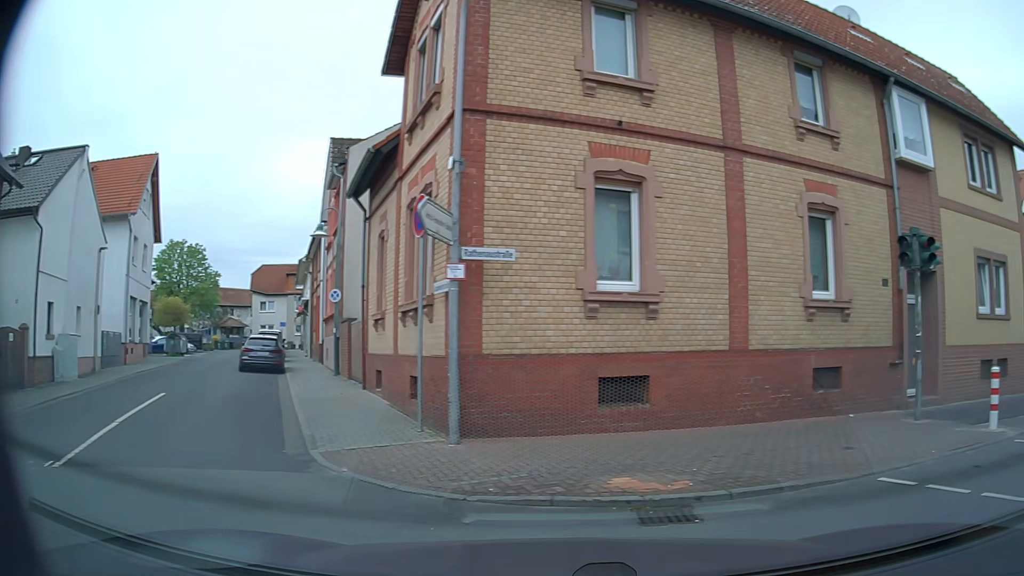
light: Day
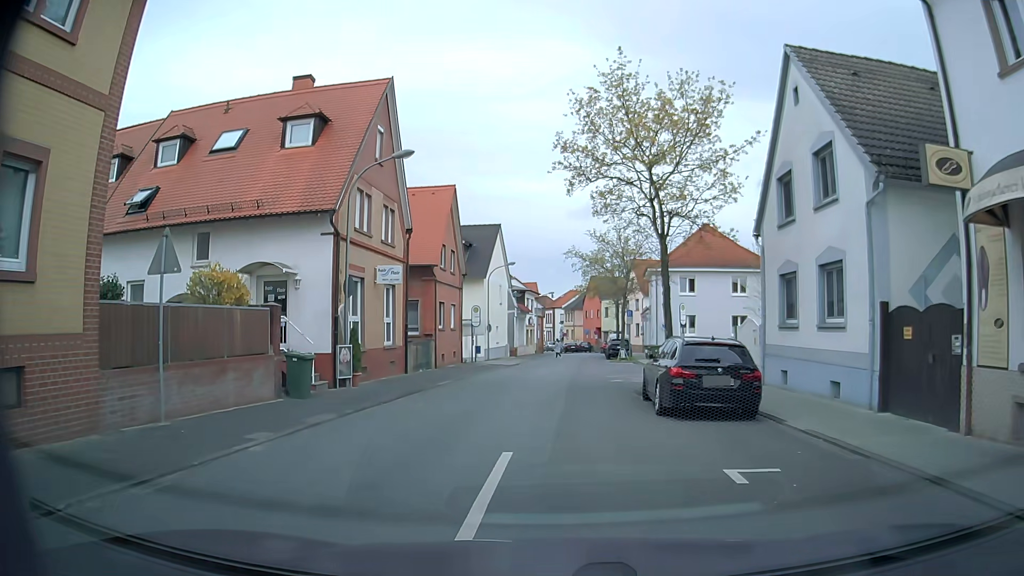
(+8.0, +7.5) m; +66°
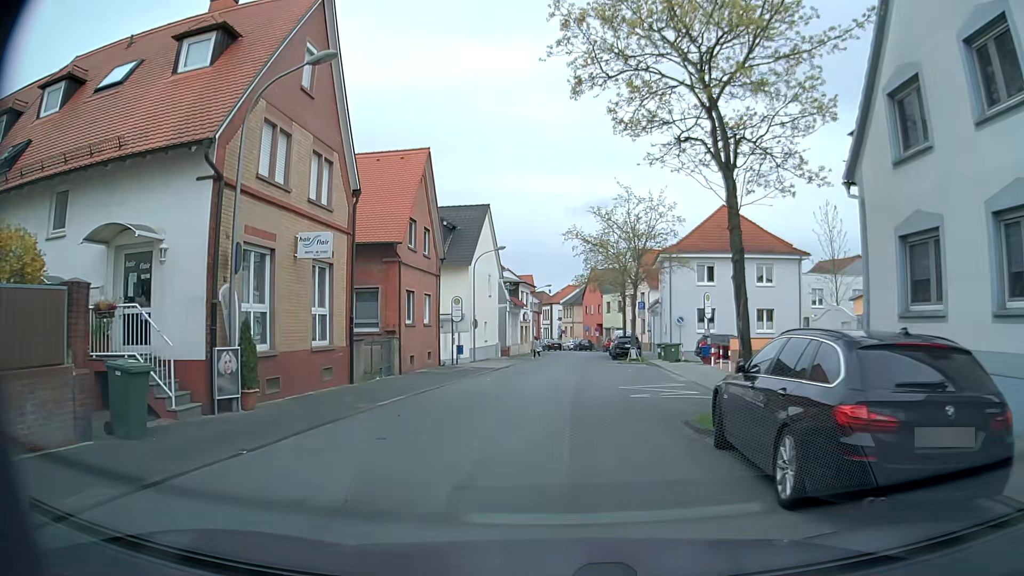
(0.0, +7.2) m; 0°
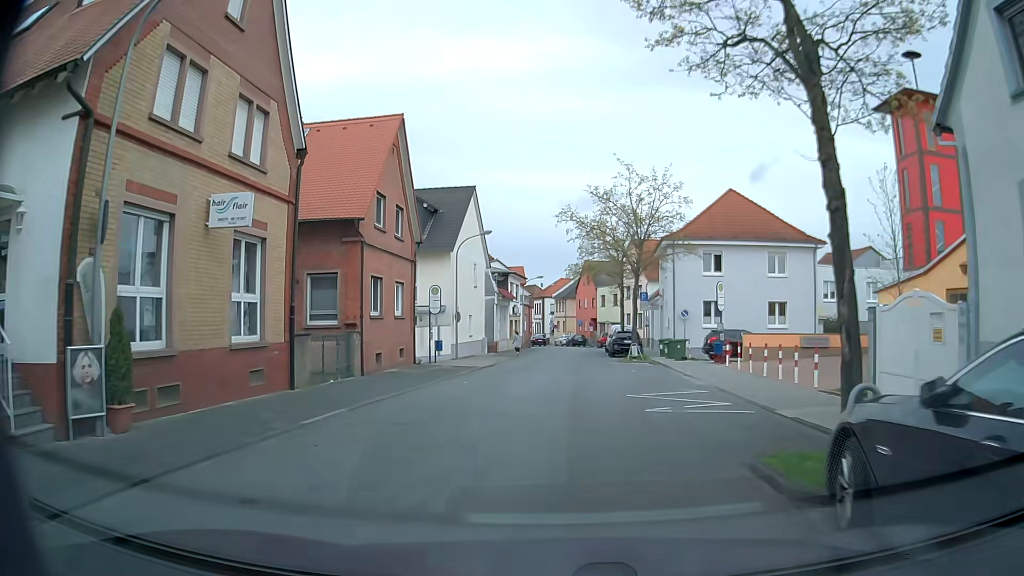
(0.0, +4.2) m; 0°
